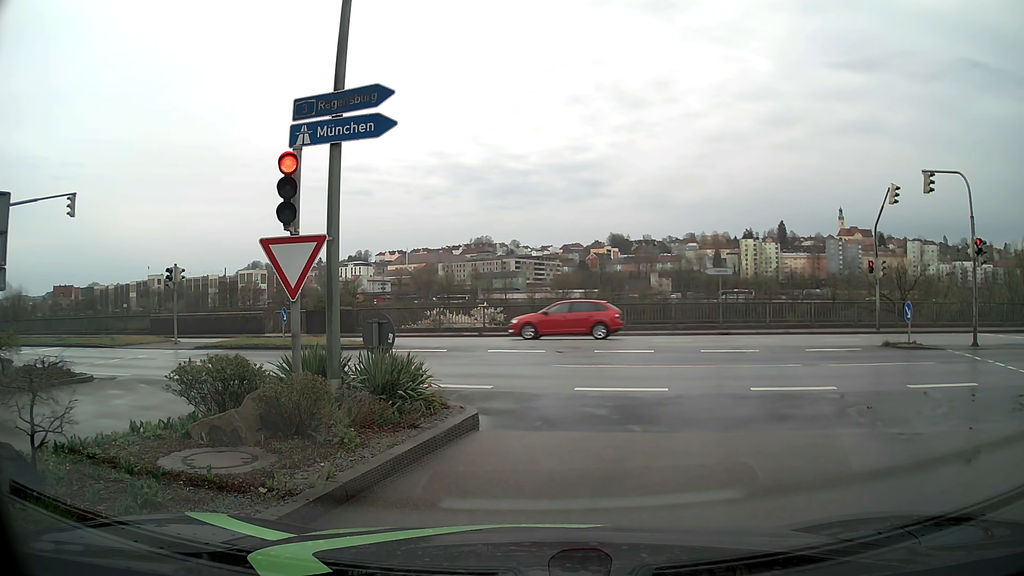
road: tertiary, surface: asphalt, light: Day
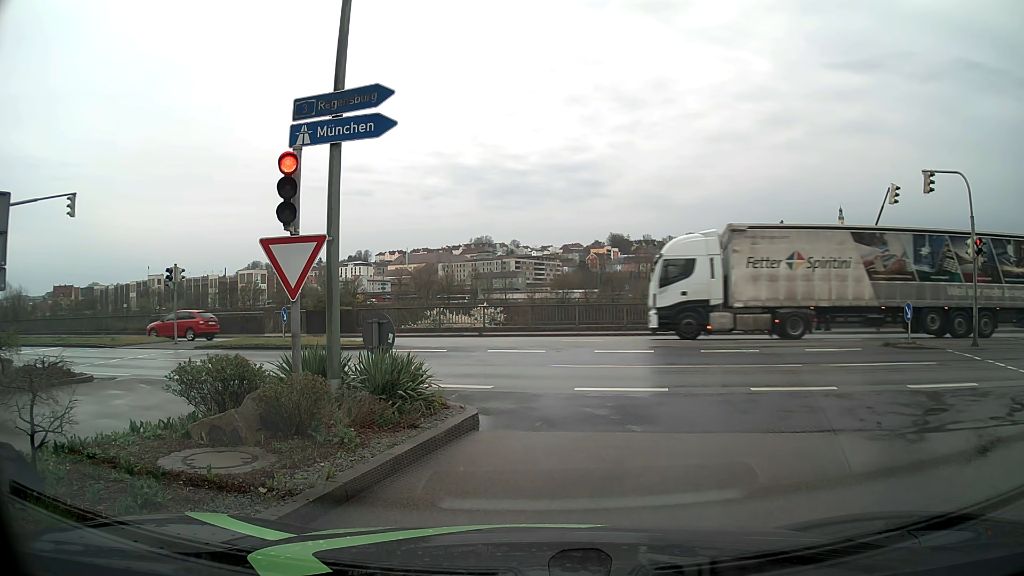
(0.0, 0.0) m; 0°
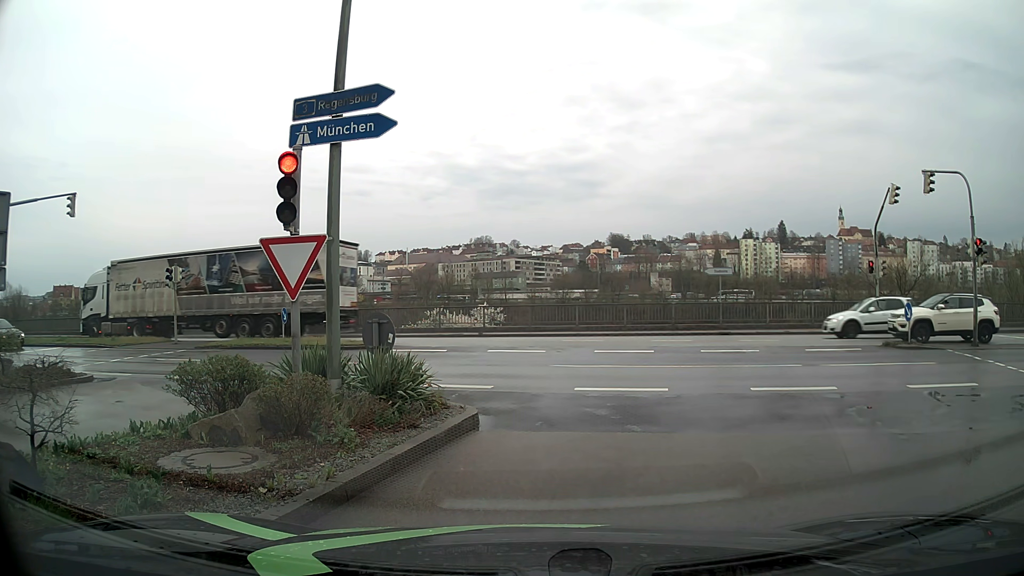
(0.0, 0.0) m; 0°
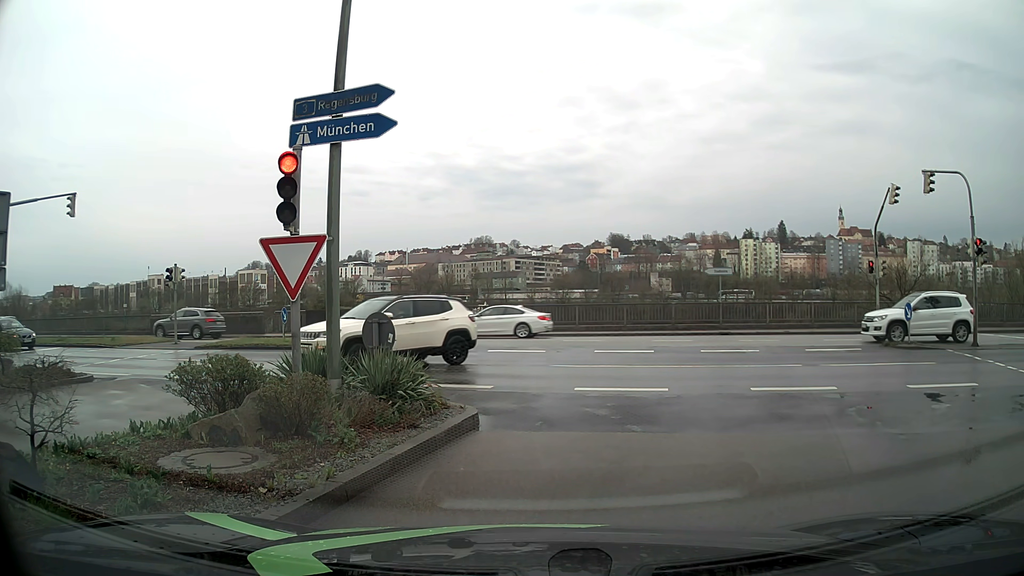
(0.0, 0.0) m; 0°
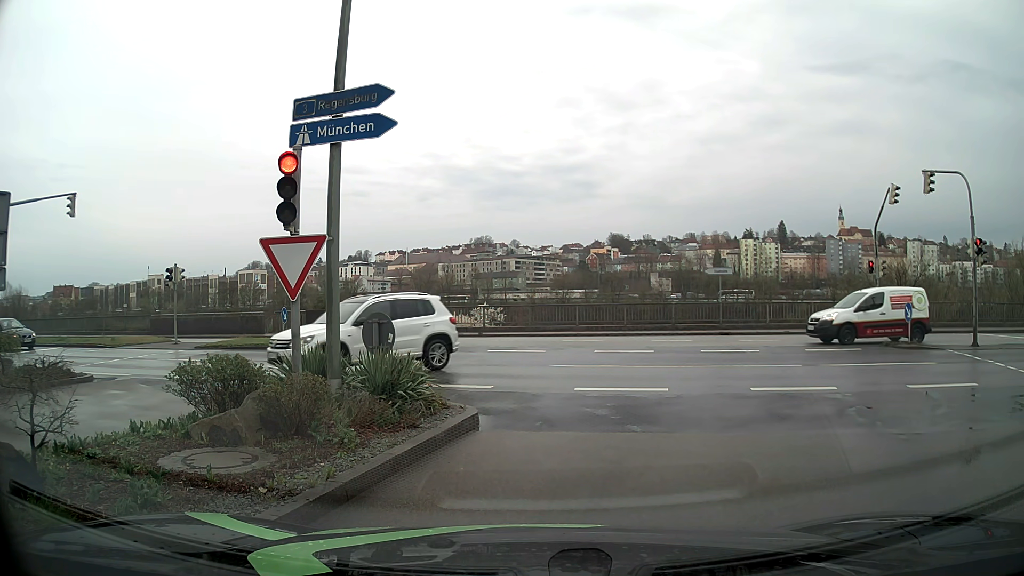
(0.0, 0.0) m; 0°
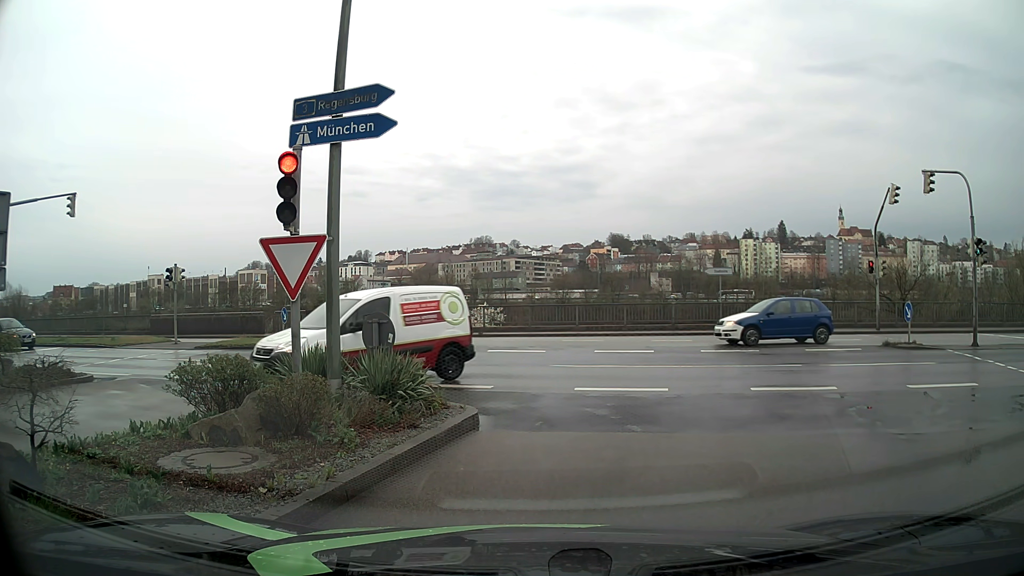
(0.0, 0.0) m; 0°
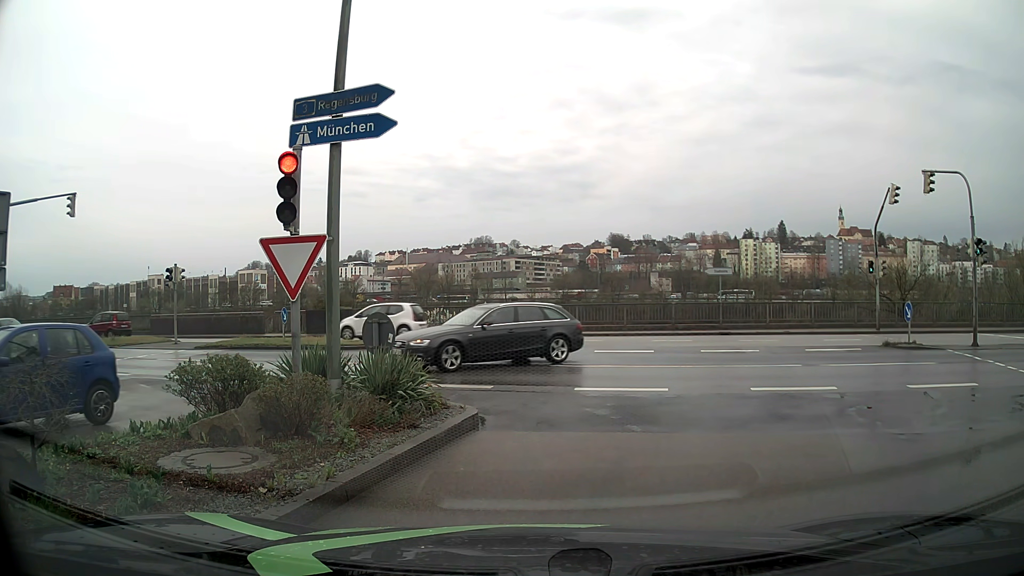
(0.0, 0.0) m; 0°
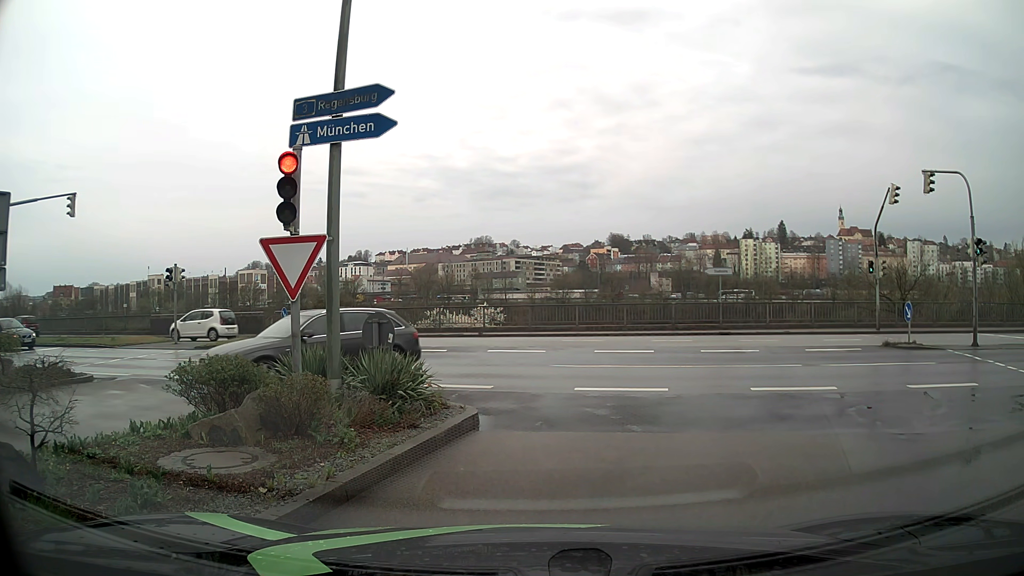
(0.0, 0.0) m; 0°
